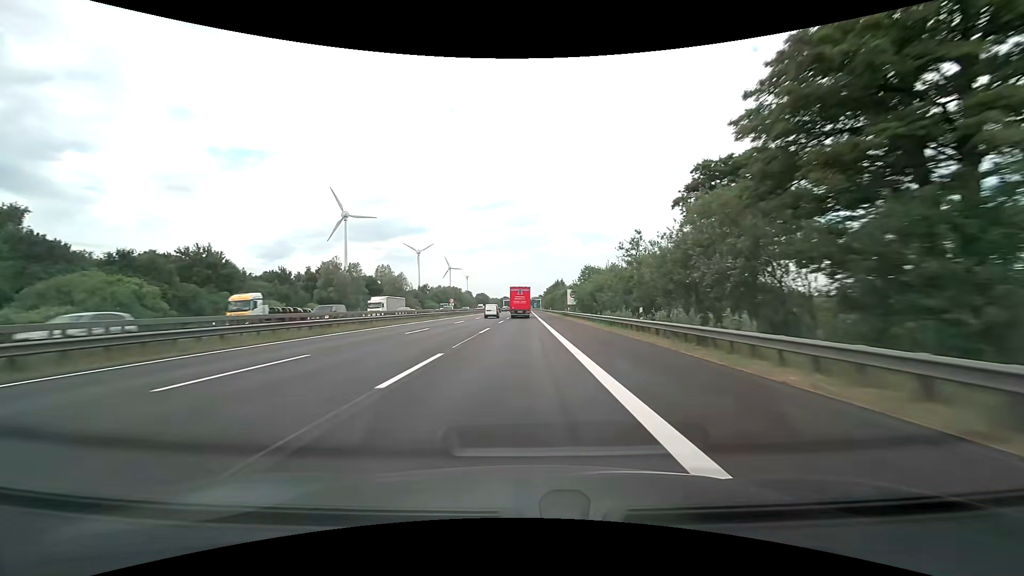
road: motorway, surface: asphalt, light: Day
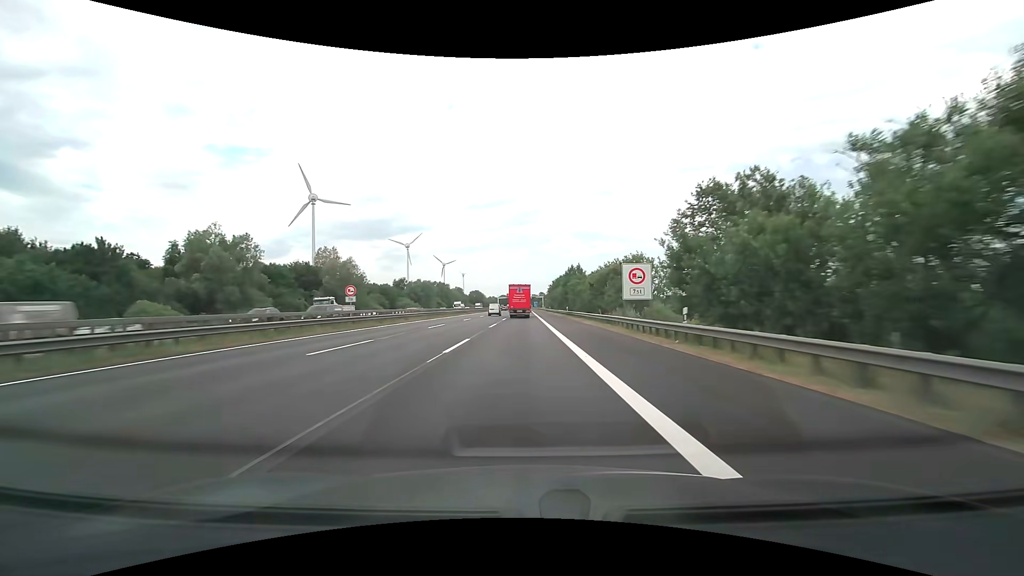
(0.0, +48.1) m; 0°
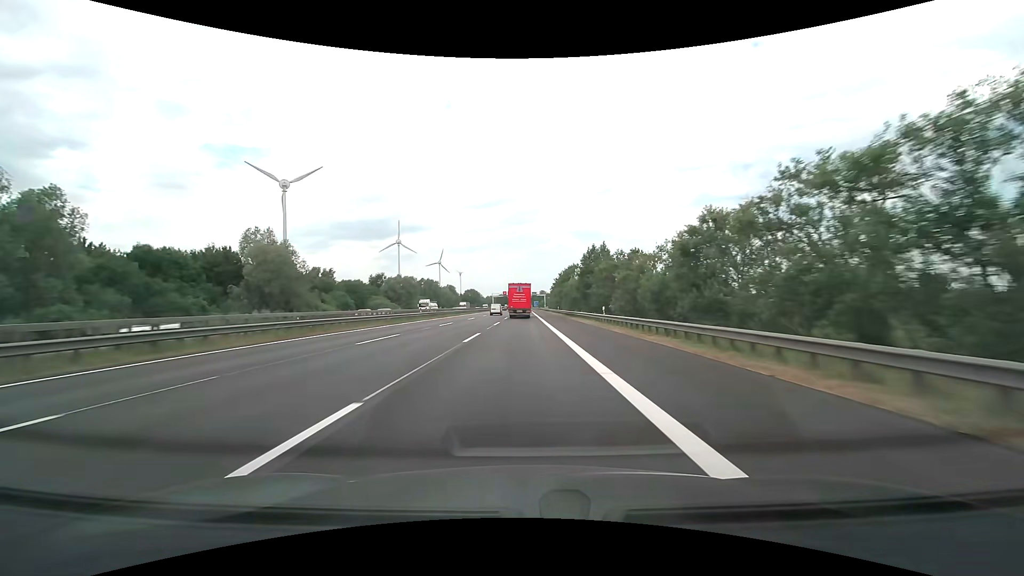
(0.0, +31.9) m; 0°
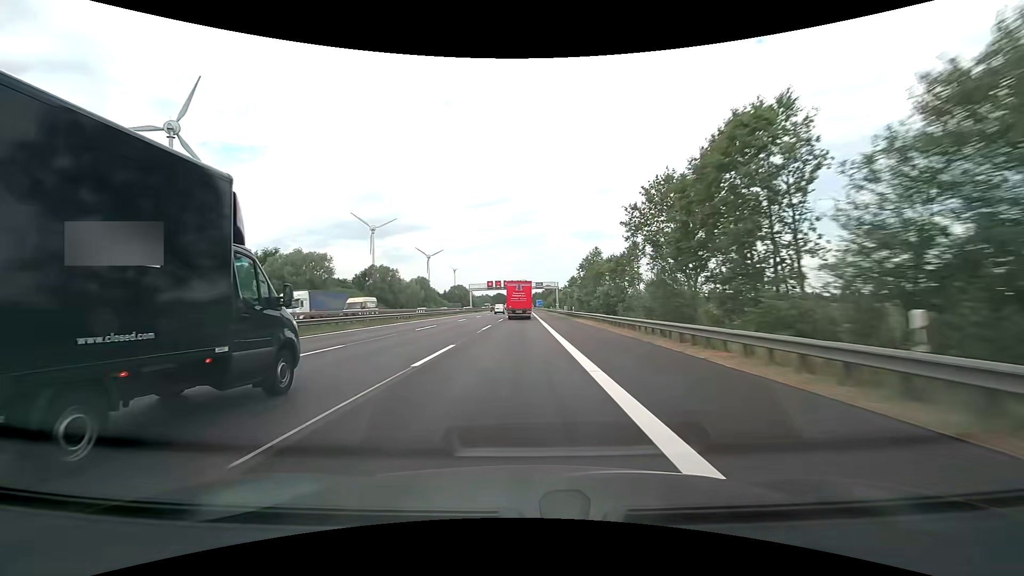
(+0.2, +78.9) m; 0°
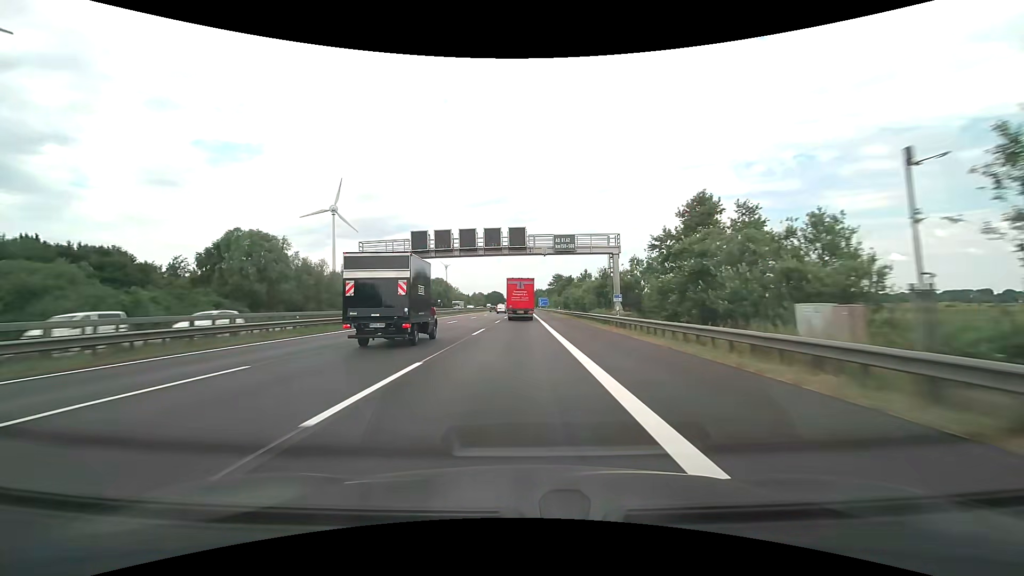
(+0.1, +78.0) m; 0°
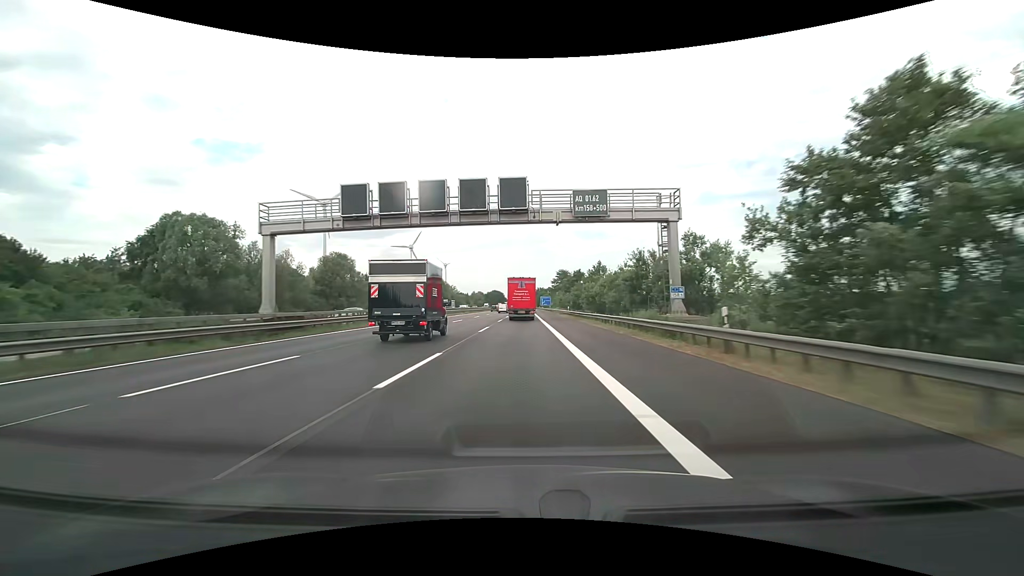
(0.0, +15.5) m; 0°
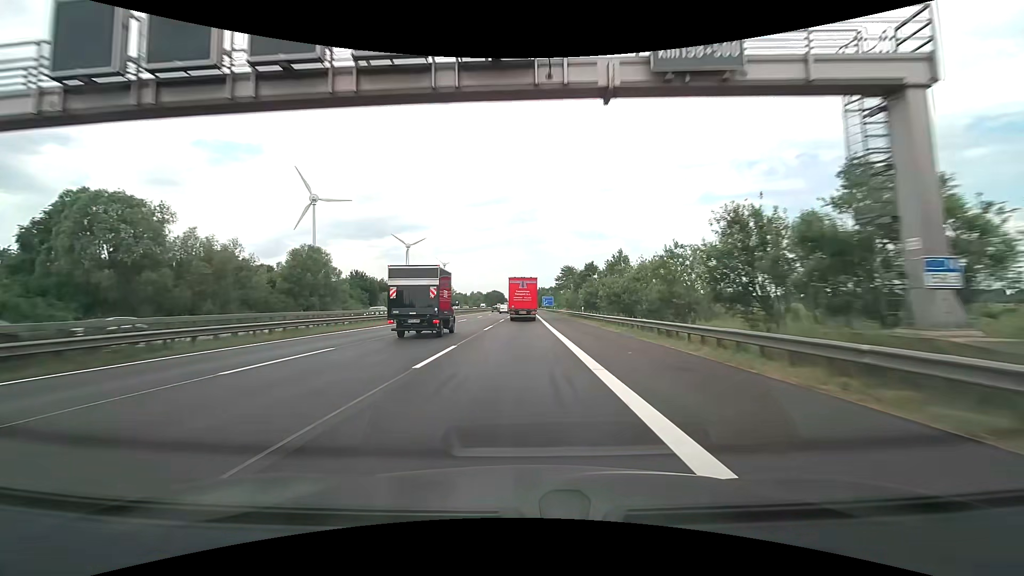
(0.0, +15.5) m; 0°
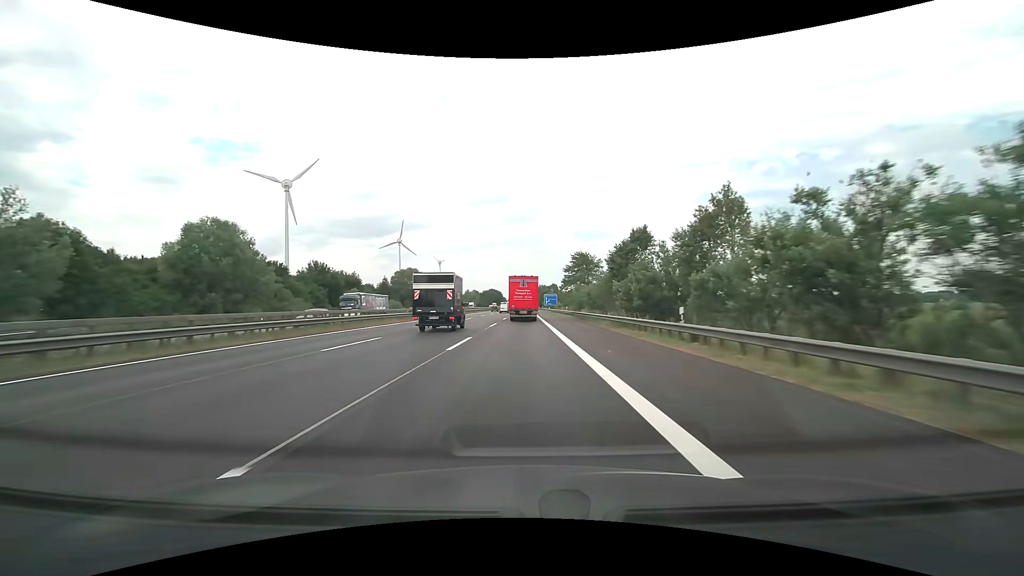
(-0.1, +30.9) m; 0°
(0, +10) (0, +20) (0, +30) (0, +40) (0, +50) (0, +60) (0, +70) (0, +80) (0, +90) (0, +100) m
